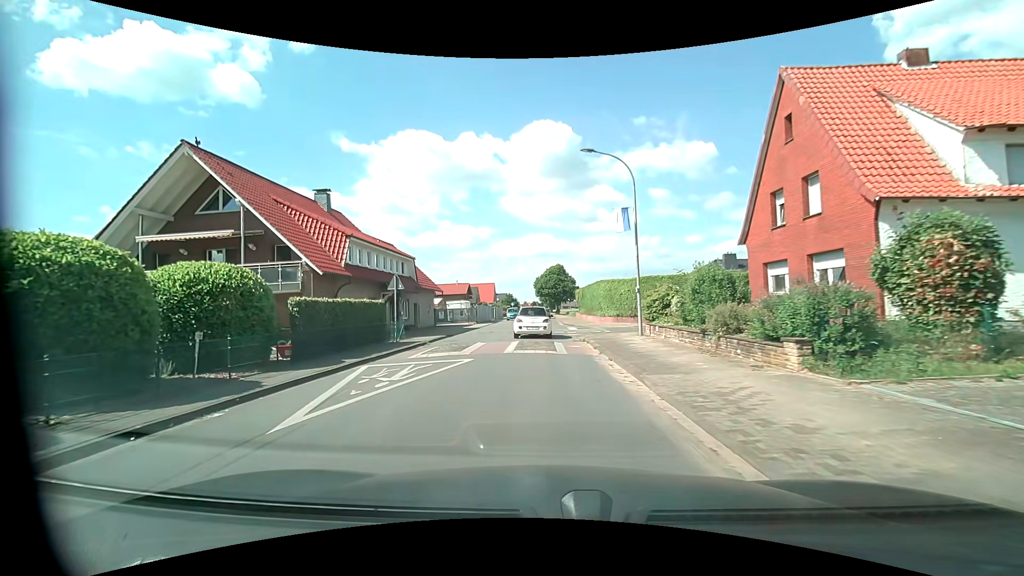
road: residential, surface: asphalt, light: Day
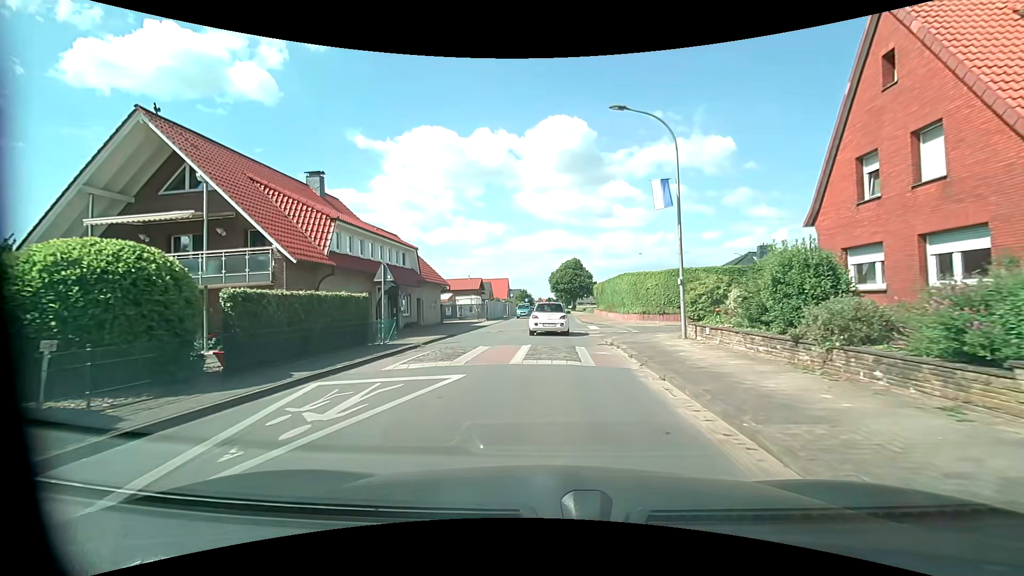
(-0.1, +4.0) m; -2°
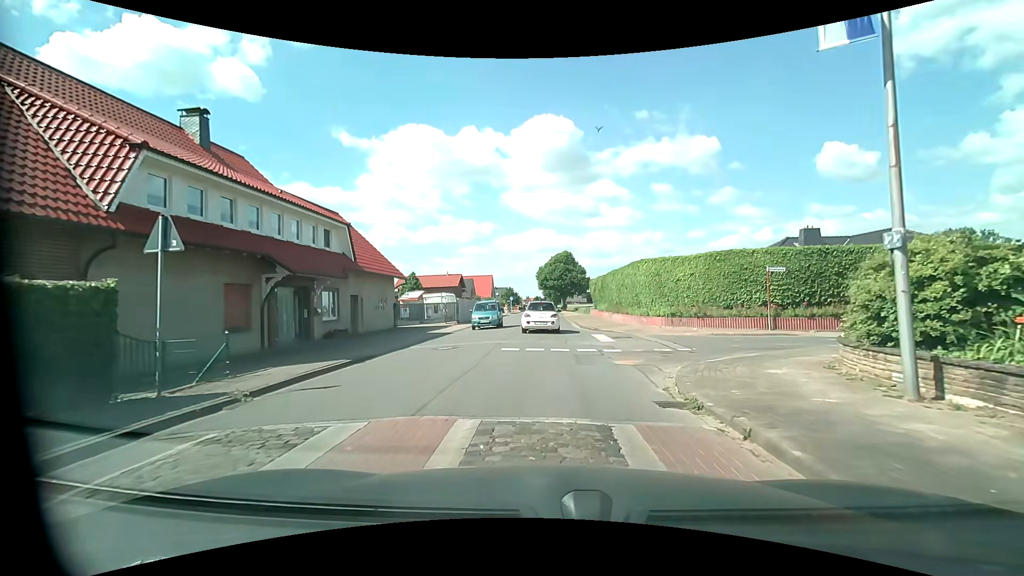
(0.0, +10.3) m; +2°
